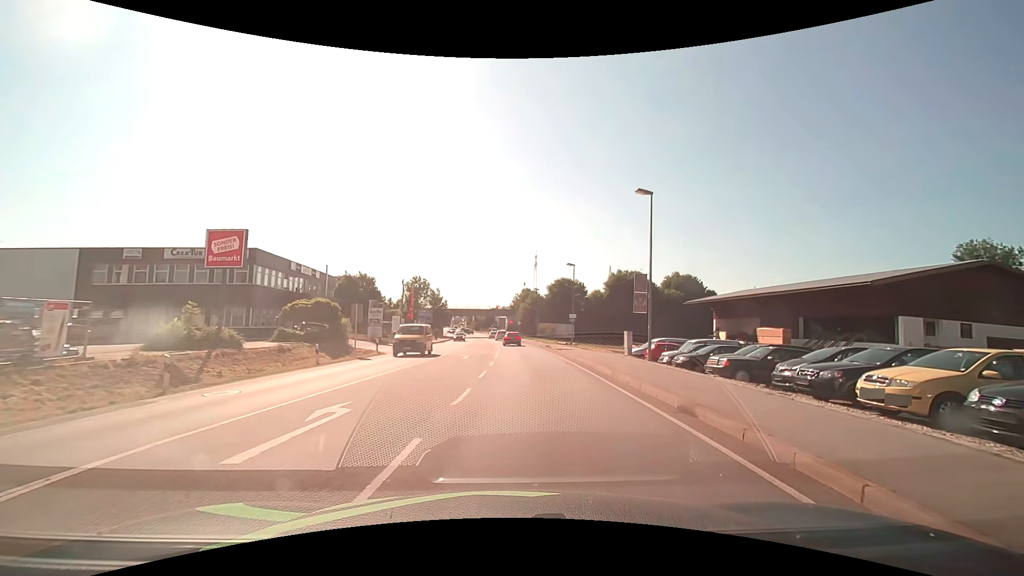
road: primary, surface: asphalt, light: Day
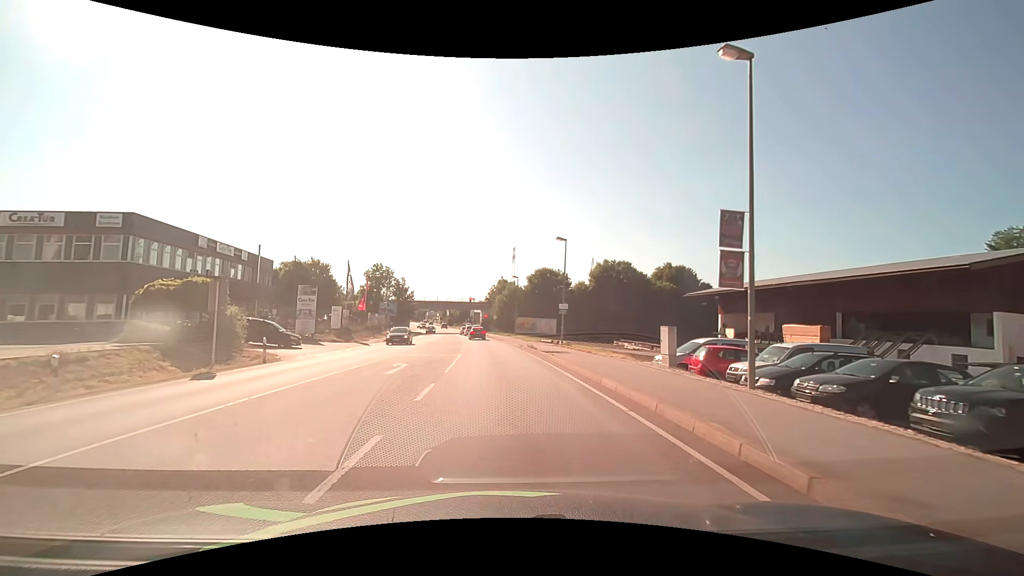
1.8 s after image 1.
(+0.5, +12.2) m; +3°
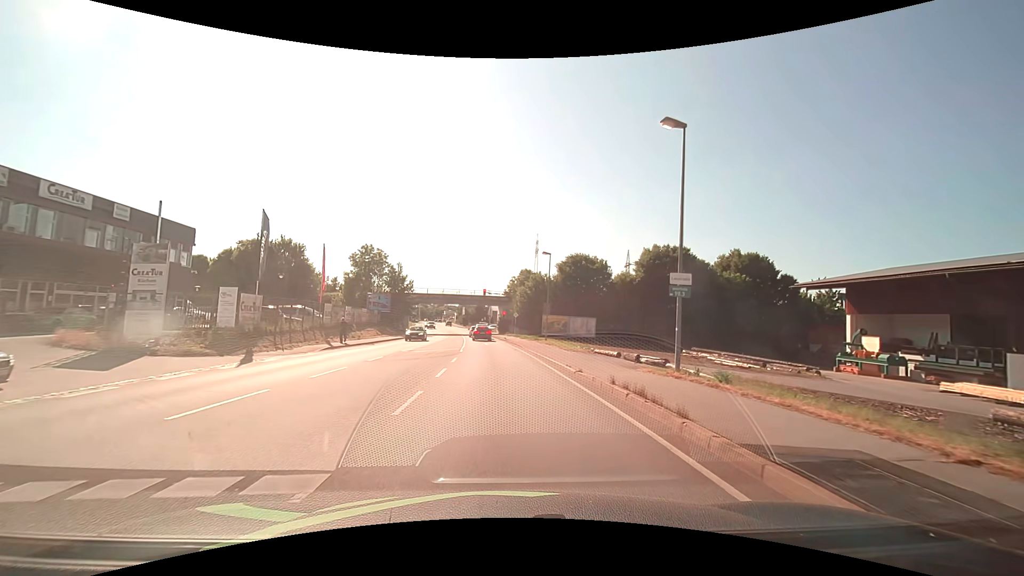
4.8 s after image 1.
(-0.4, +21.3) m; -2°
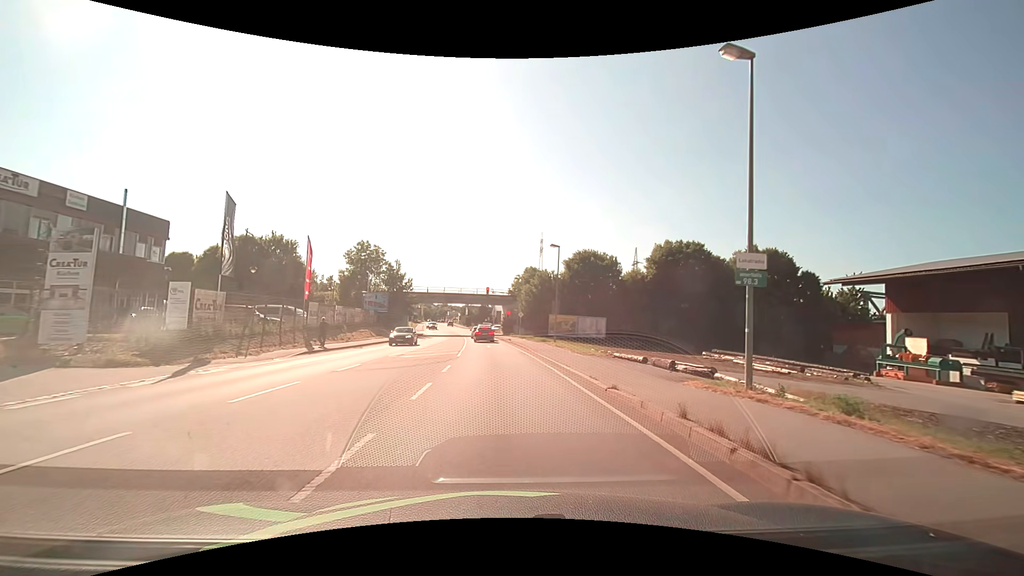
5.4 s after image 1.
(0.0, +4.2) m; 0°
(0, +10) (0, +20) (-1, +30) (-2, +40) (-2, +50) (-3, +60) (-4, +70) (-6, +80) (-7, +90) (-8, +100) m
